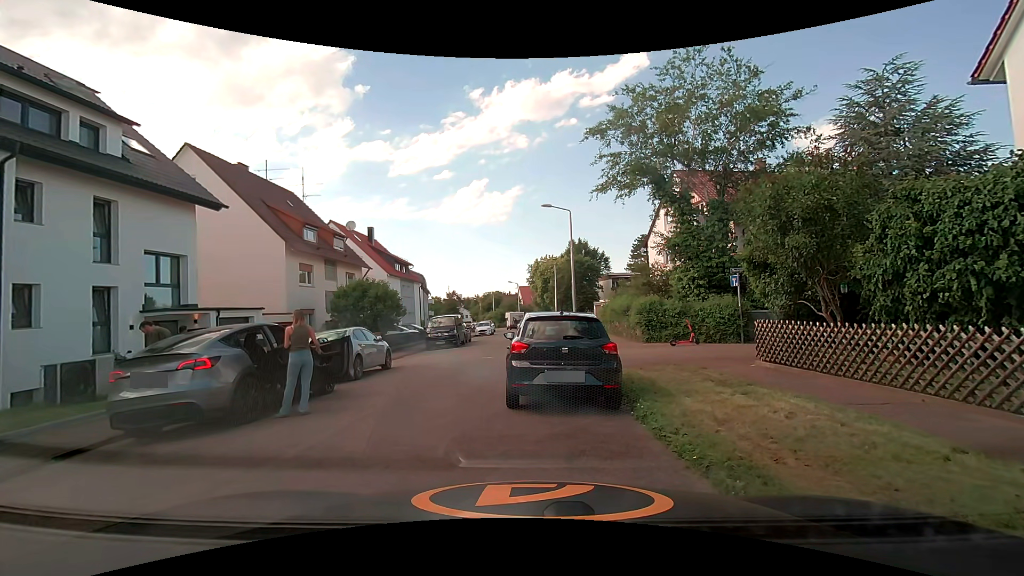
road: residential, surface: asphalt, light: Day
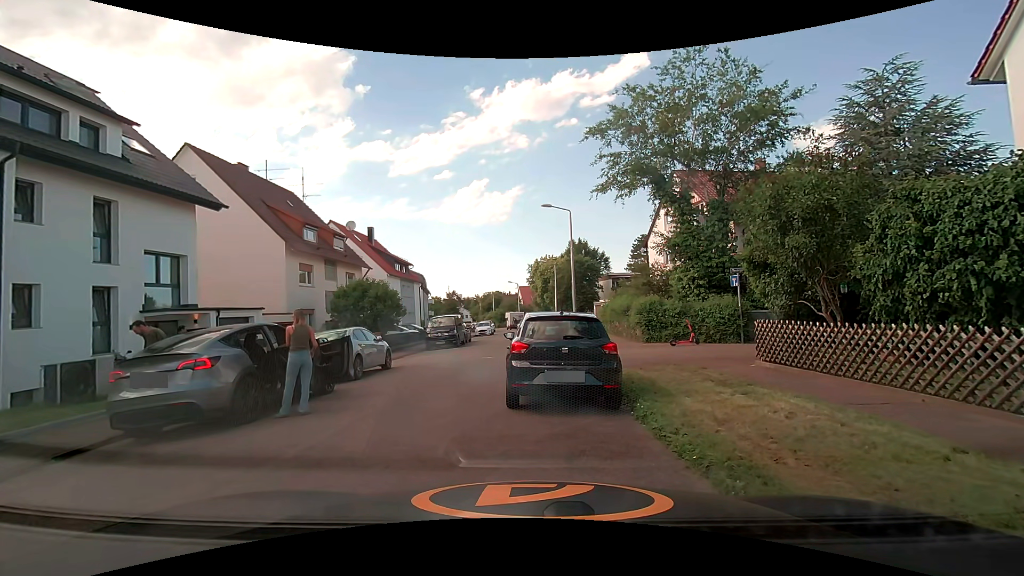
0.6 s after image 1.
(0.0, 0.0) m; 0°
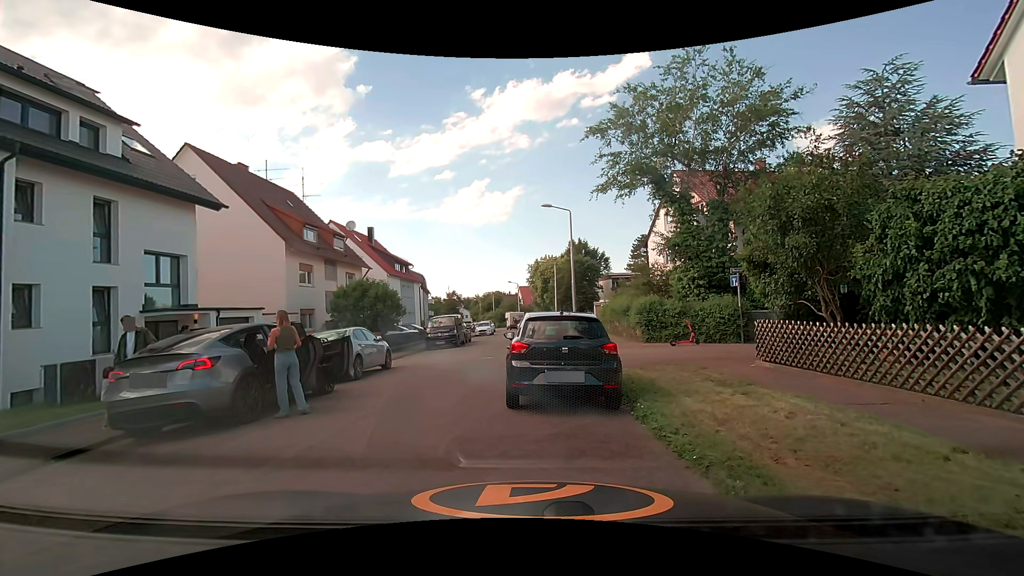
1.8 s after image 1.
(0.0, 0.0) m; 0°
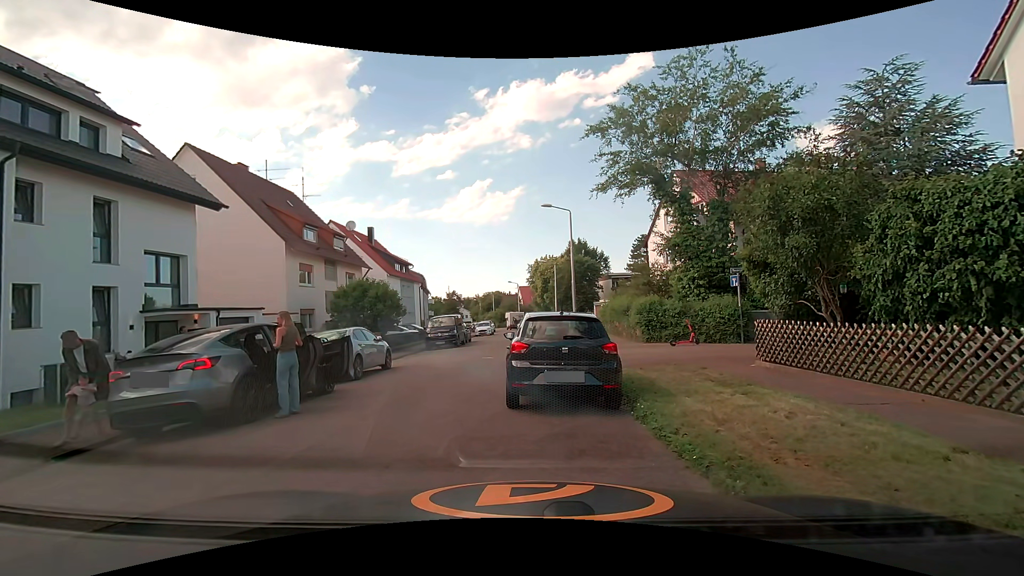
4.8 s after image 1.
(0.0, 0.0) m; 0°
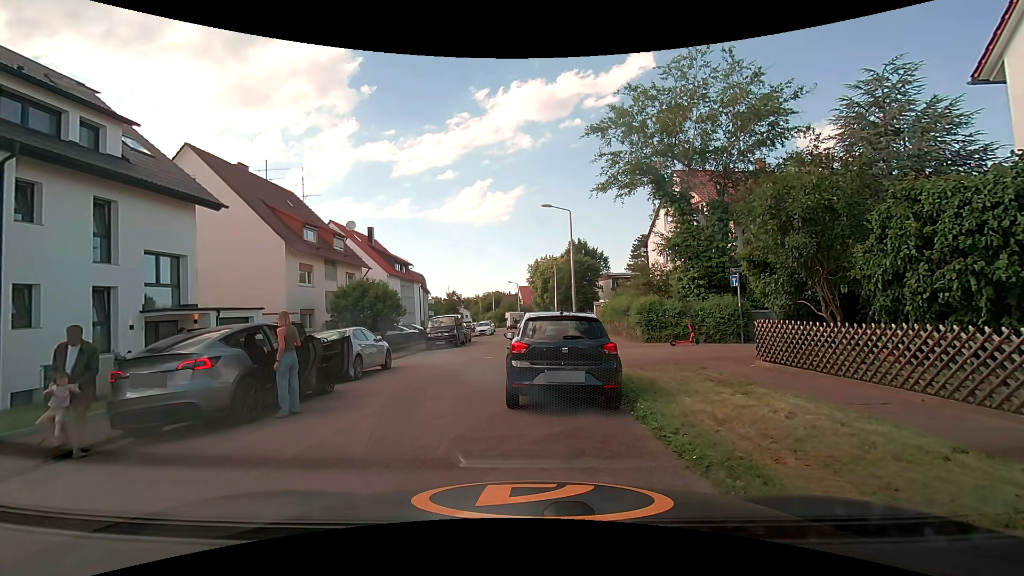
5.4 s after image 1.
(0.0, 0.0) m; 0°
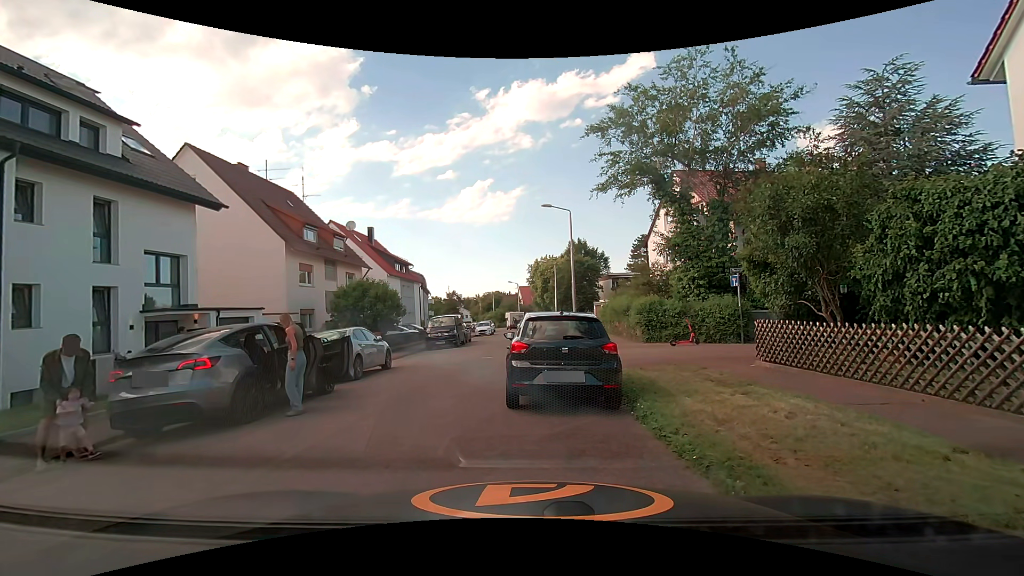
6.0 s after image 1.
(0.0, 0.0) m; 0°
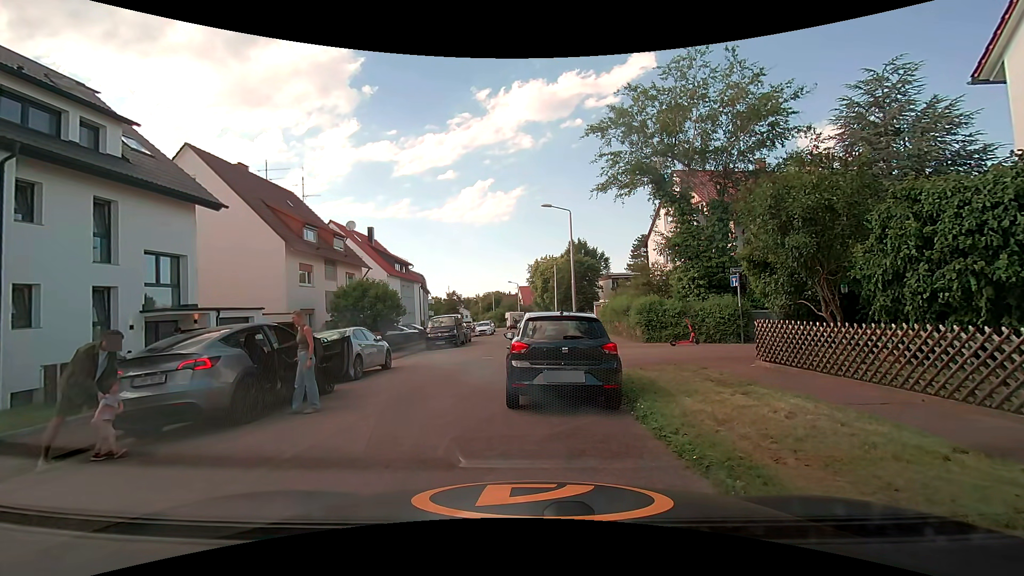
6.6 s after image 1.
(0.0, 0.0) m; 0°
